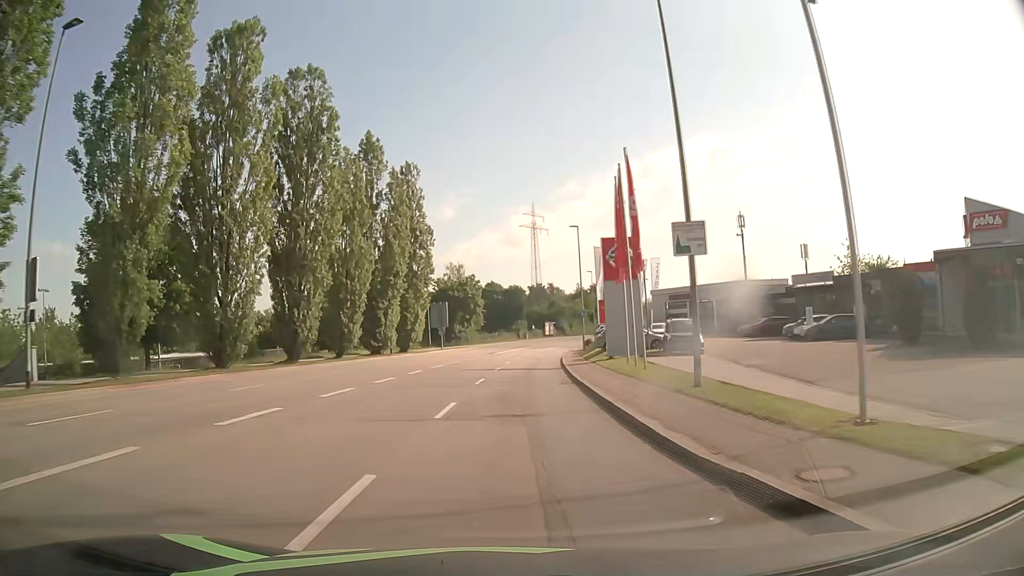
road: tertiary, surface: asphalt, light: Day
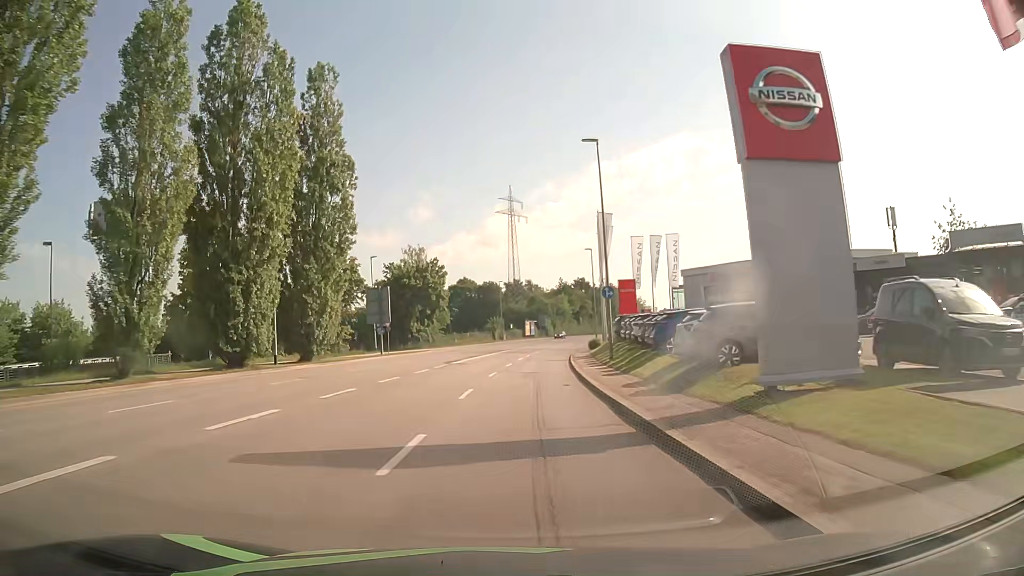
(+0.5, +24.3) m; +2°
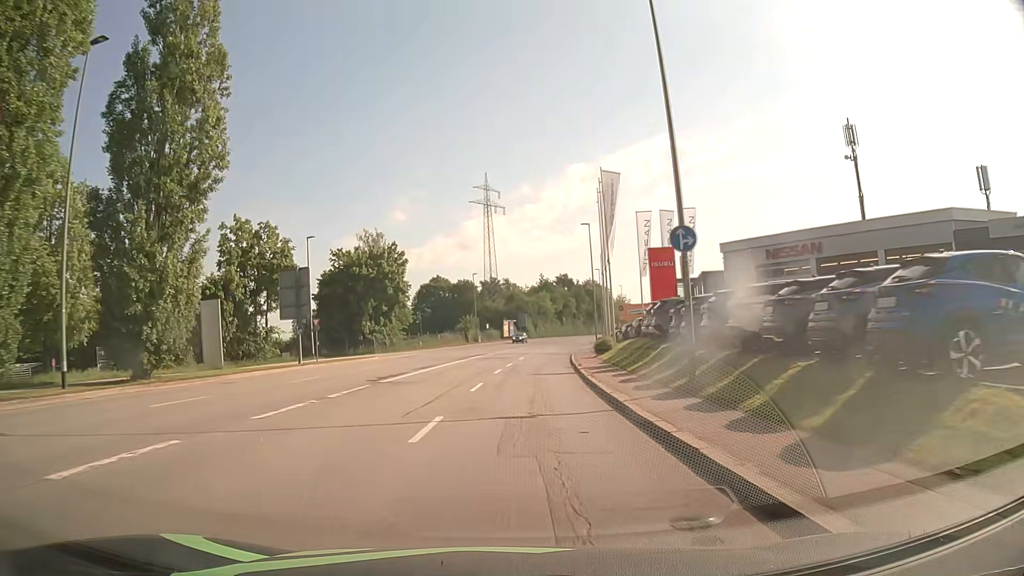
(+0.2, +16.2) m; +2°
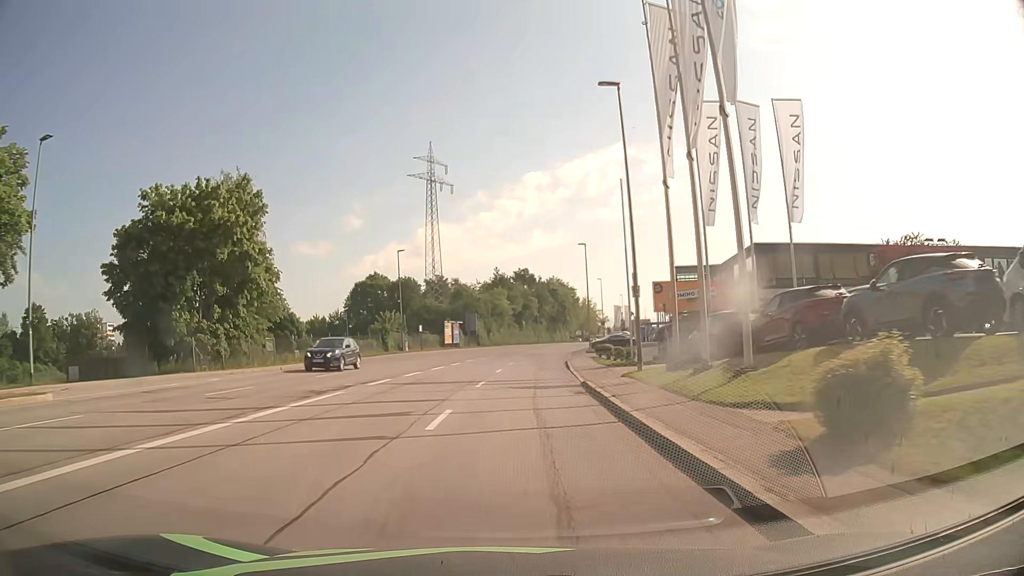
(+1.1, +32.2) m; +4°
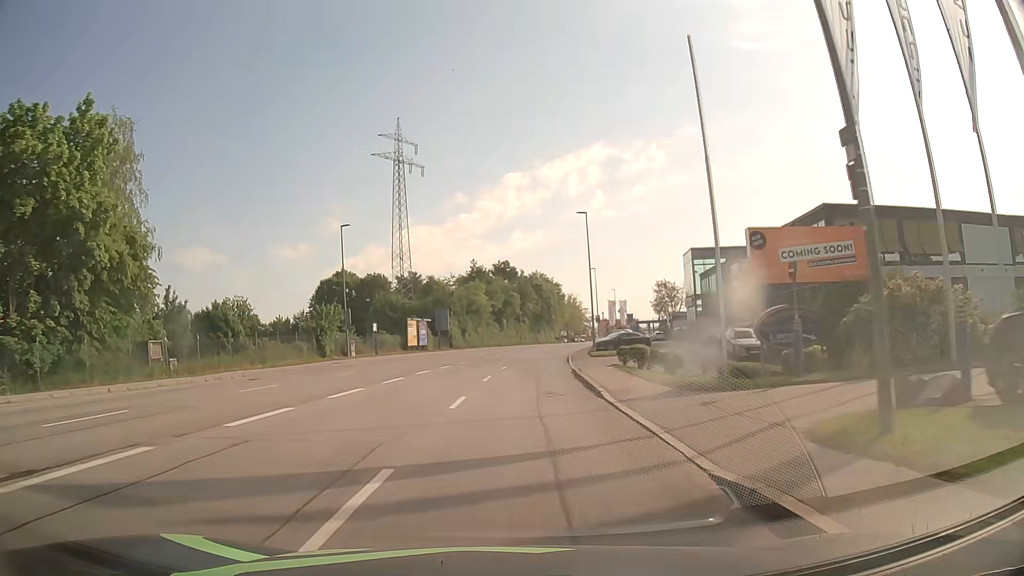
(+0.2, +16.1) m; +1°
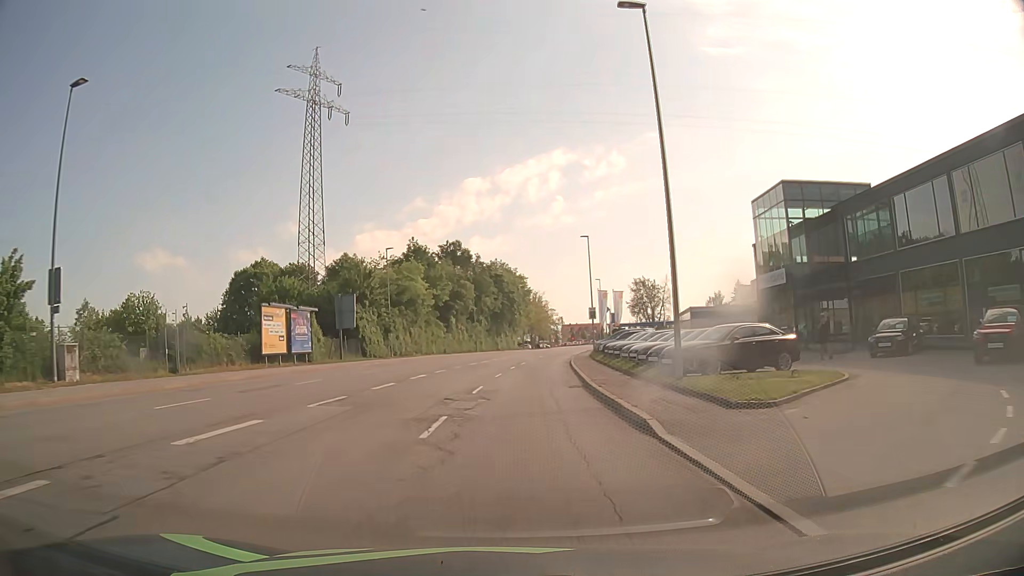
(+1.0, +32.2) m; +4°
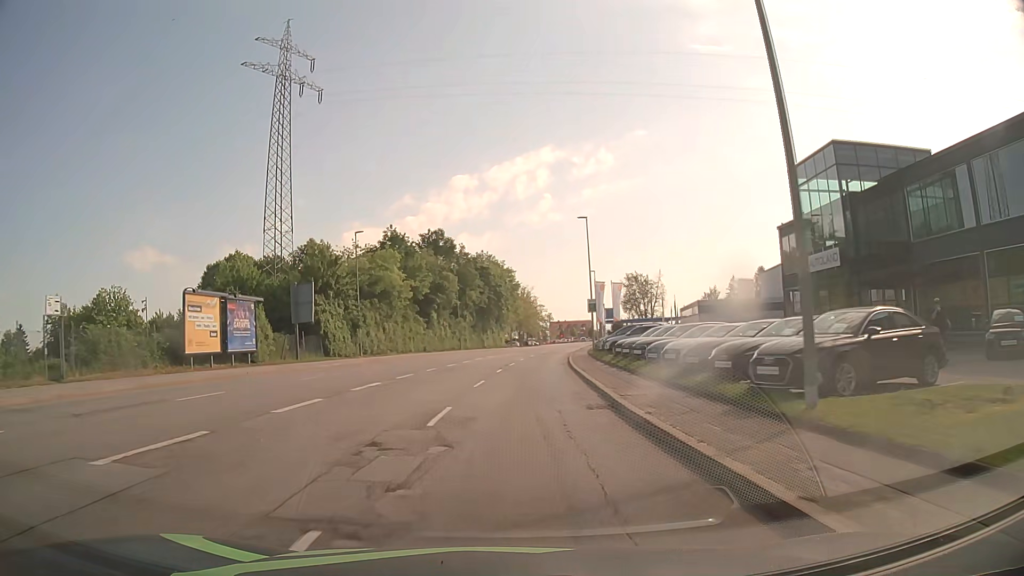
(0.0, +8.0) m; +1°
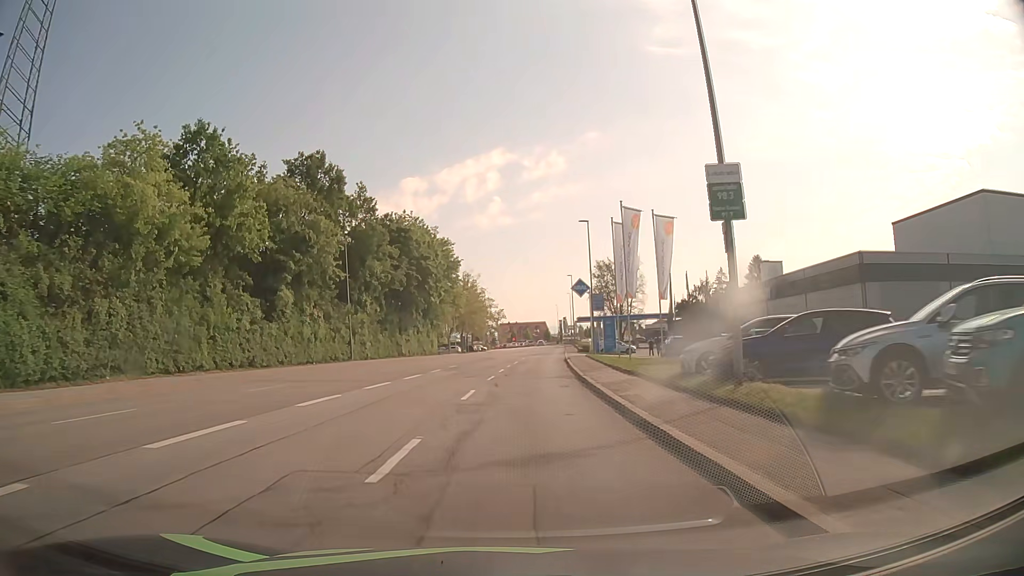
(+1.6, +40.3) m; +4°
(0, +10) (0, +20) (+1, +30) (+2, +40) (+2, +50) (+3, +60) (+4, +70) (+5, +80) (+6, +90) (+7, +100) m
